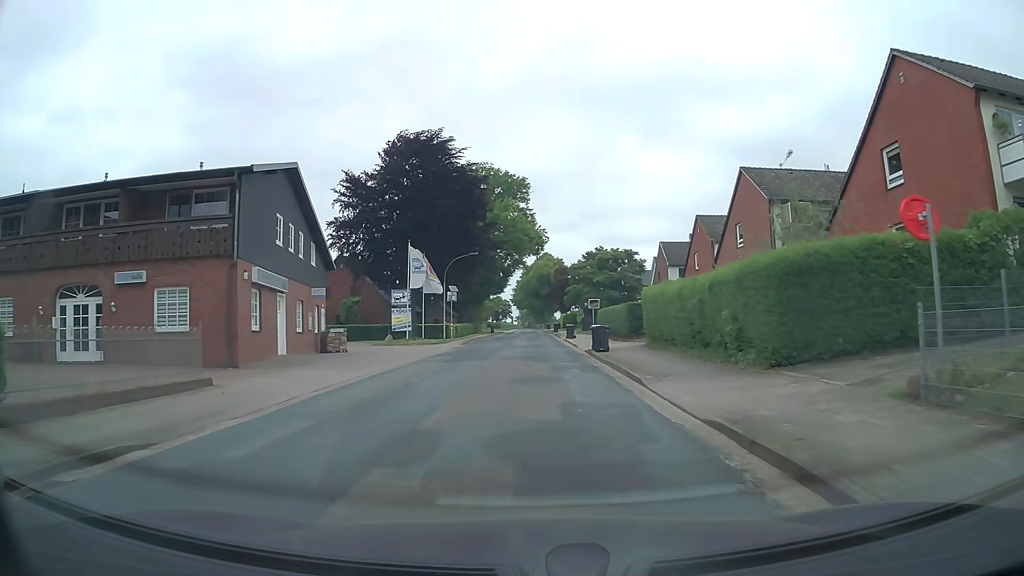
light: Day
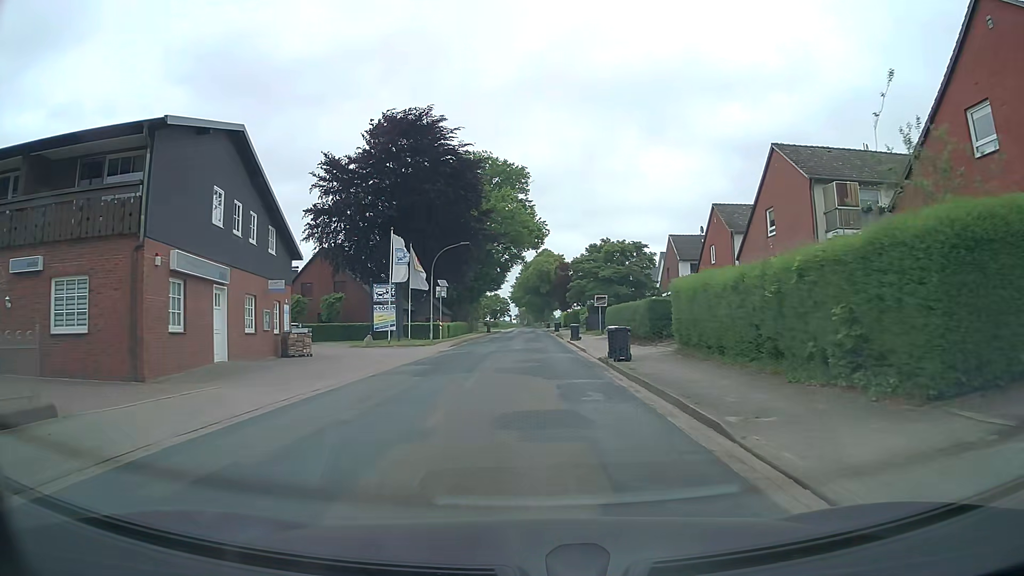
(0.0, +5.7) m; 0°
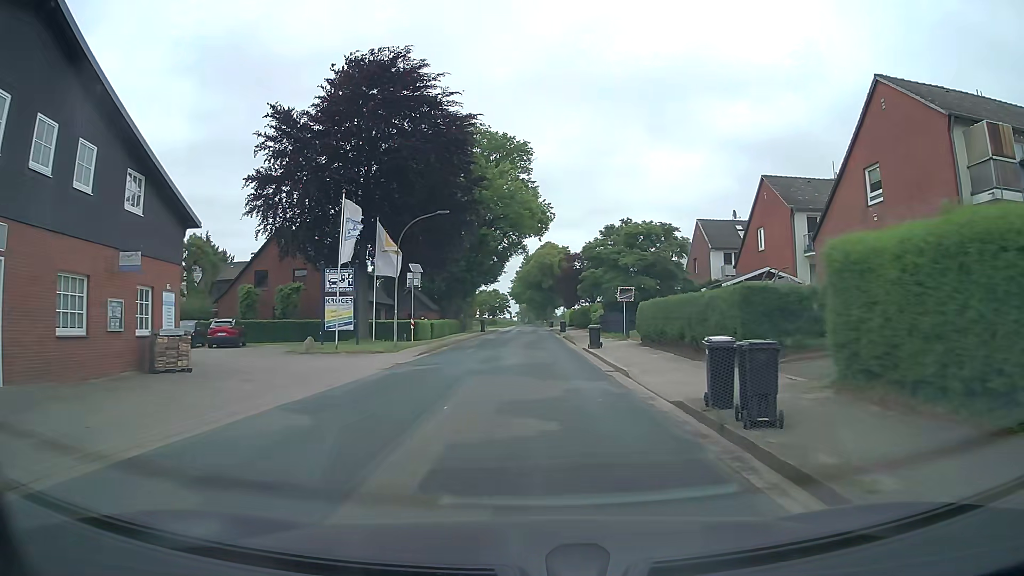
(0.0, +11.4) m; 0°
